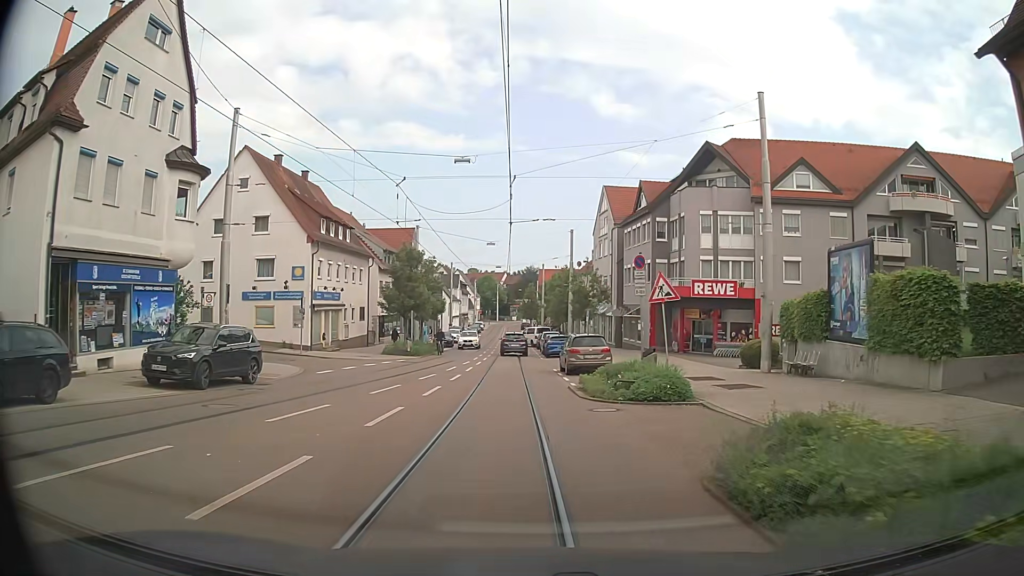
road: tertiary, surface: asphalt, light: Day
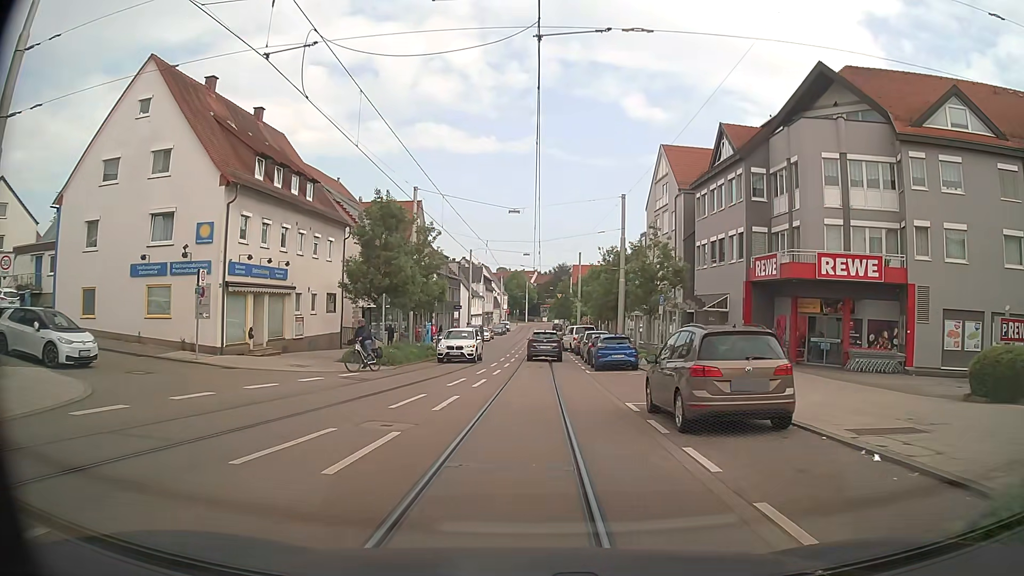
(-0.5, +15.7) m; -2°
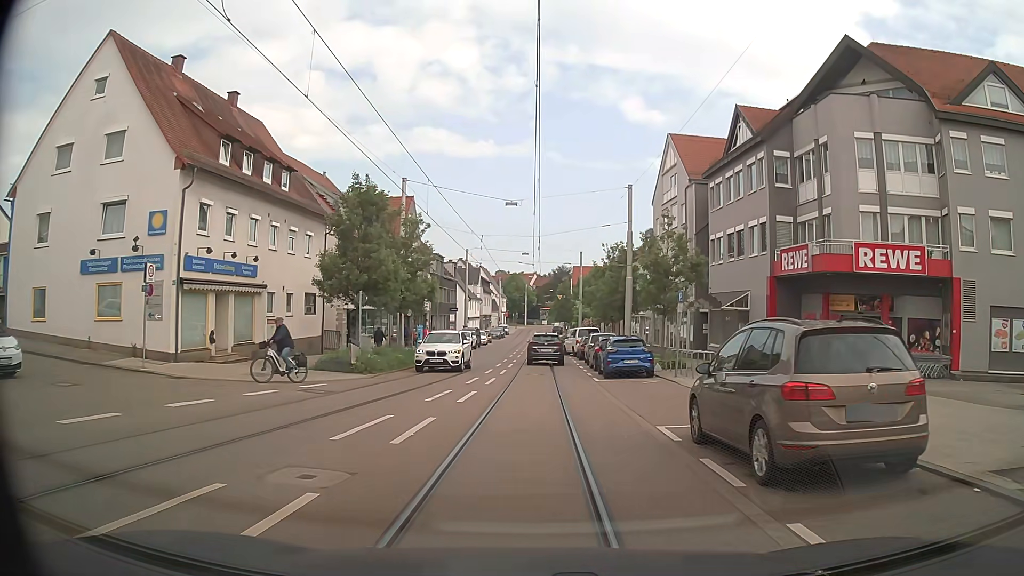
(0.0, +3.7) m; -1°
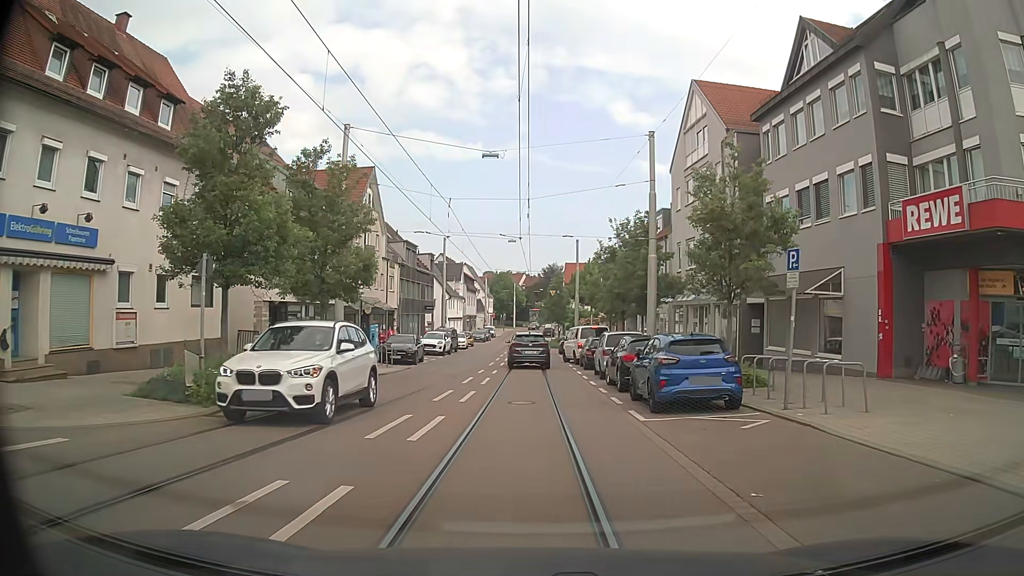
(+0.1, +11.2) m; +1°
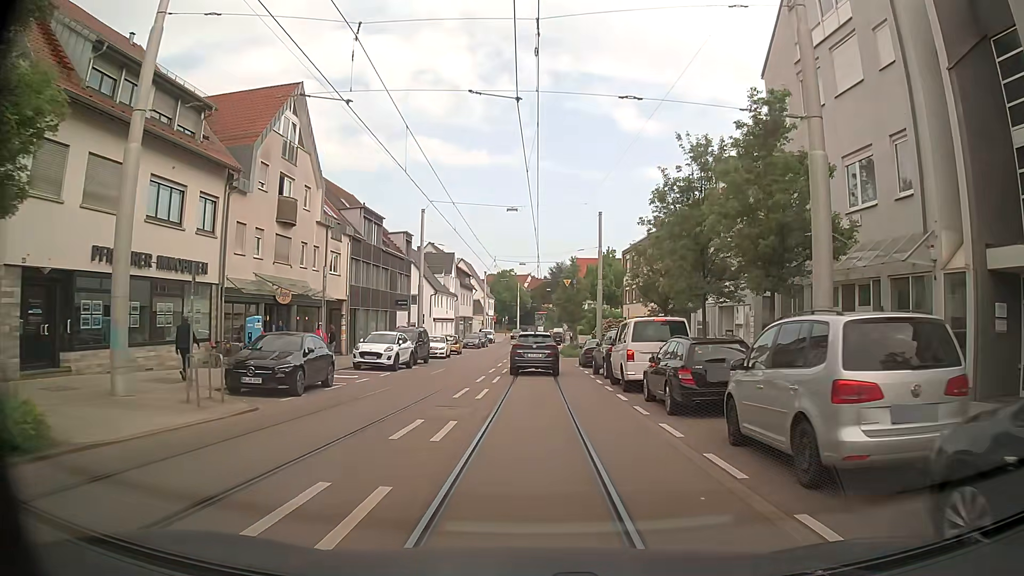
(0.0, +17.5) m; 0°
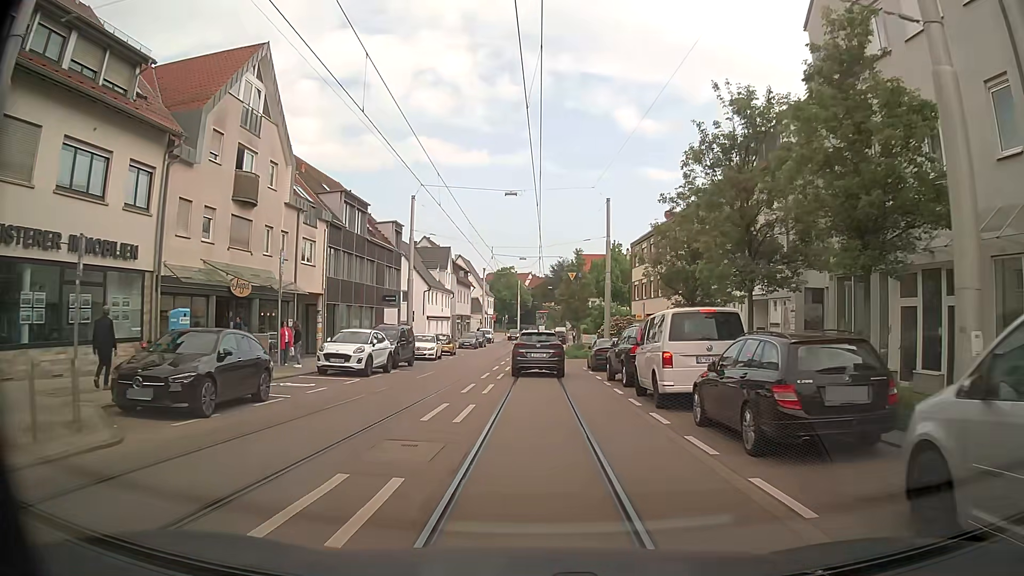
(0.0, +4.8) m; 0°
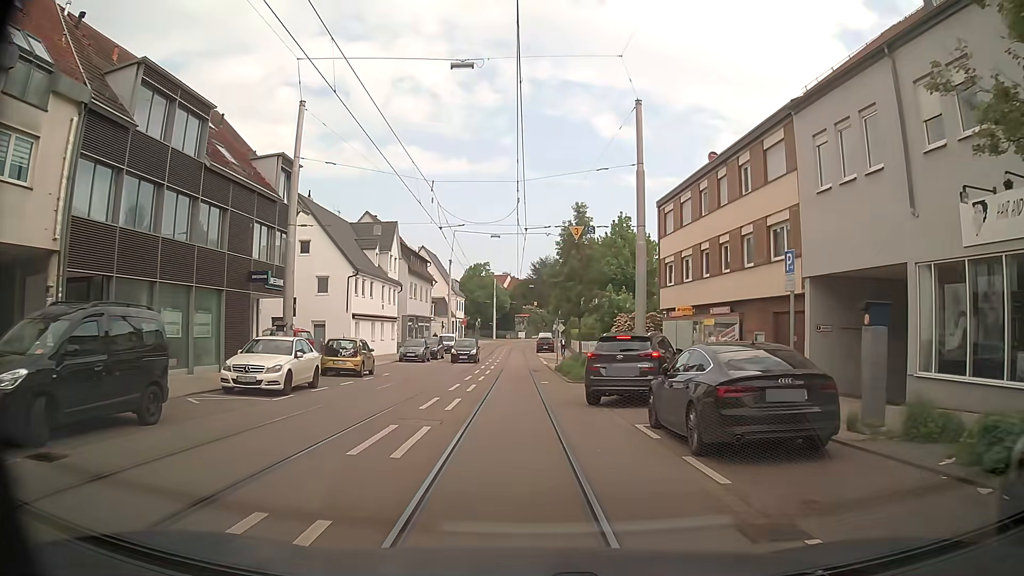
(+0.1, +20.3) m; +2°
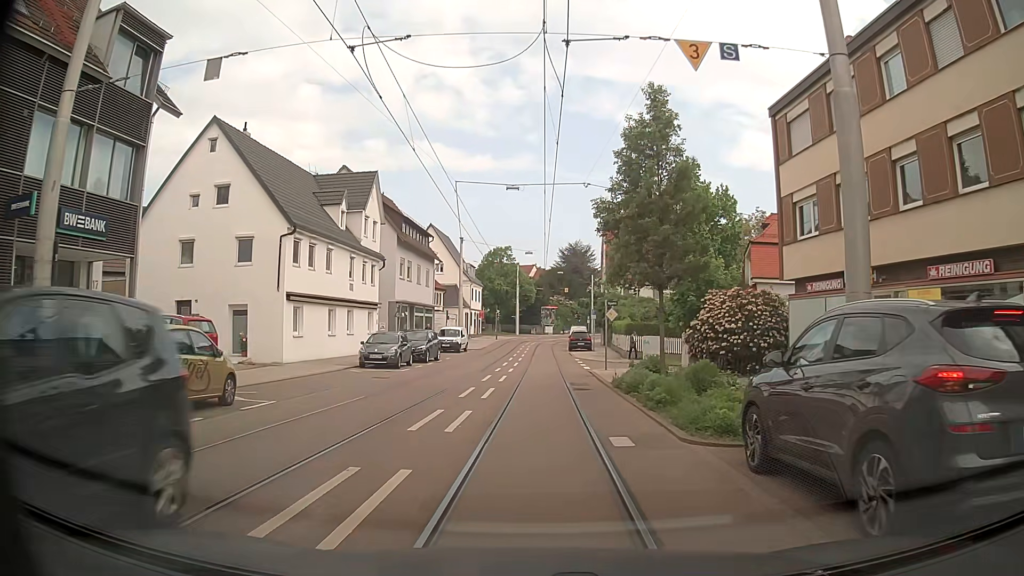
(-0.3, +15.6) m; -3°
